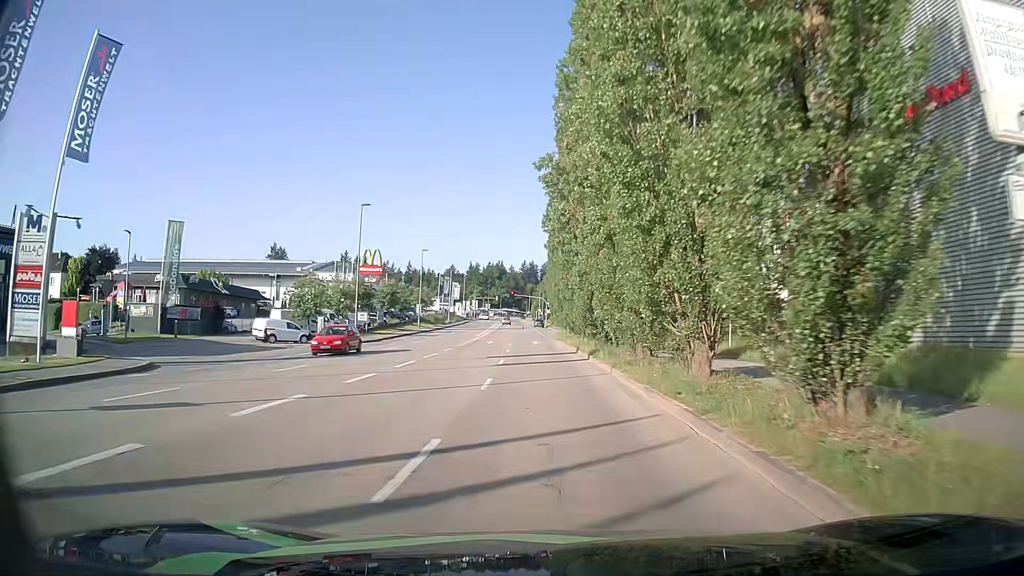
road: tertiary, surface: asphalt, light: Day
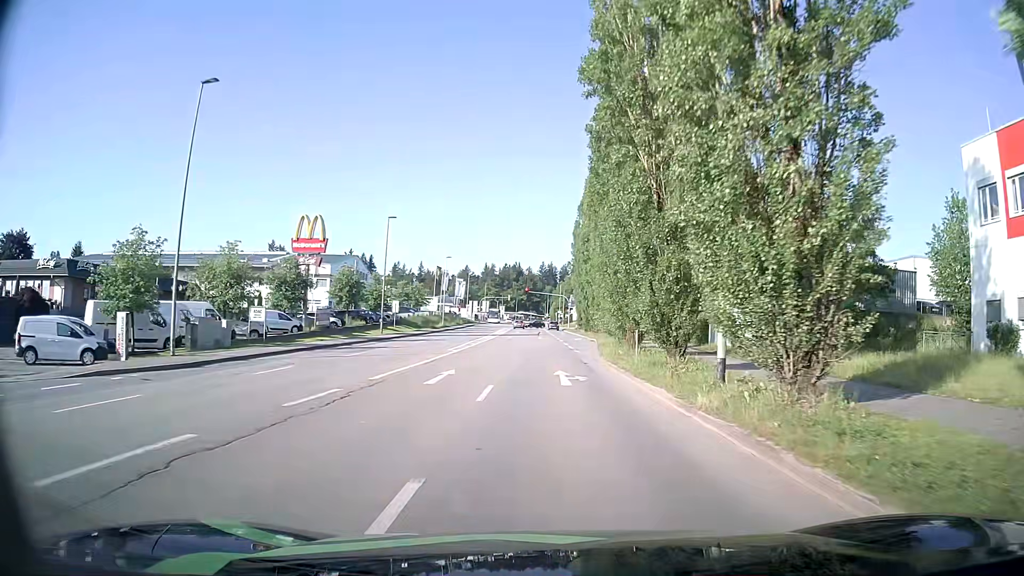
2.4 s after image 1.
(+0.1, +29.3) m; 0°
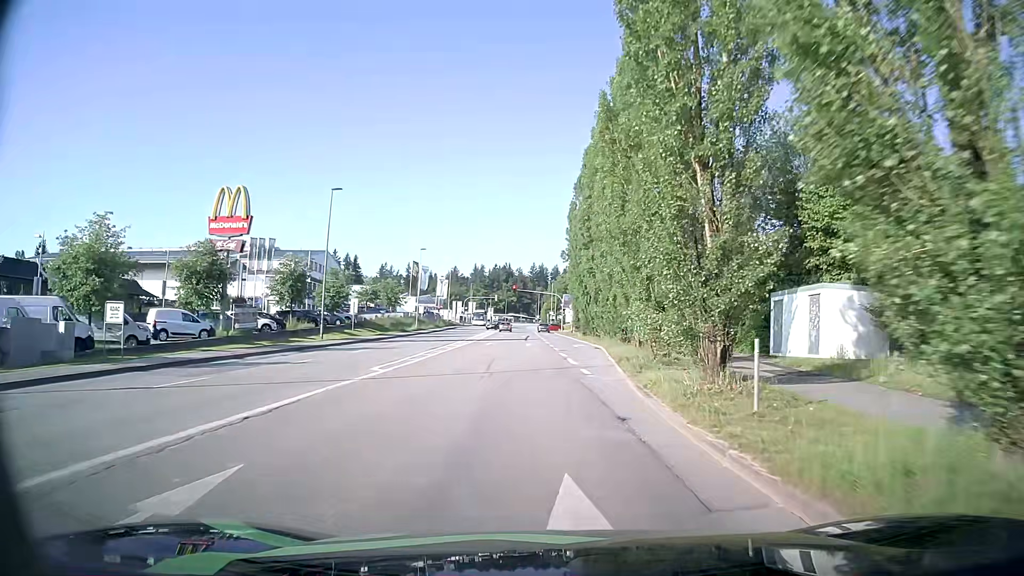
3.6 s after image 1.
(0.0, +13.6) m; 0°
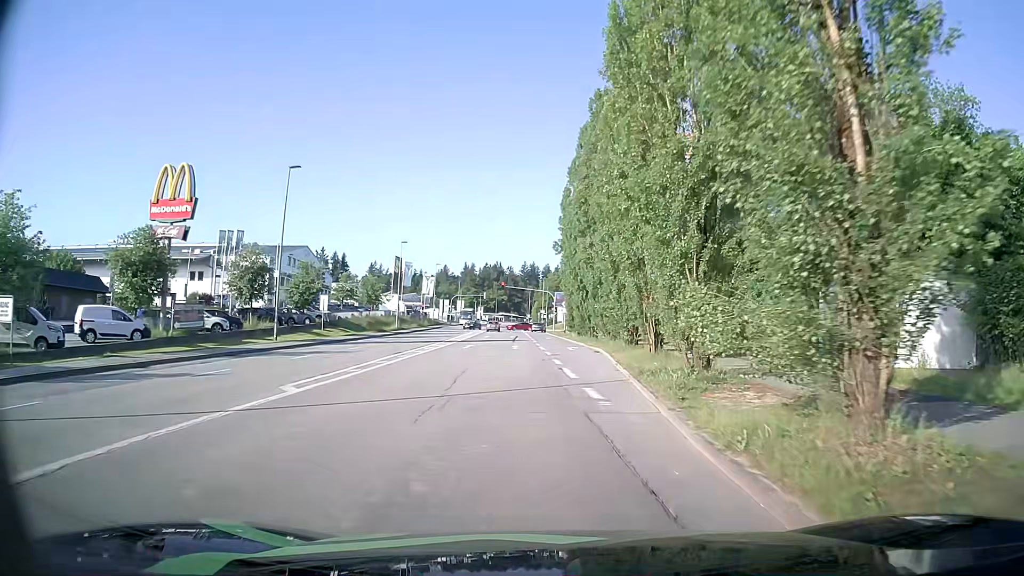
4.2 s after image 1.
(+0.1, +6.5) m; +1°
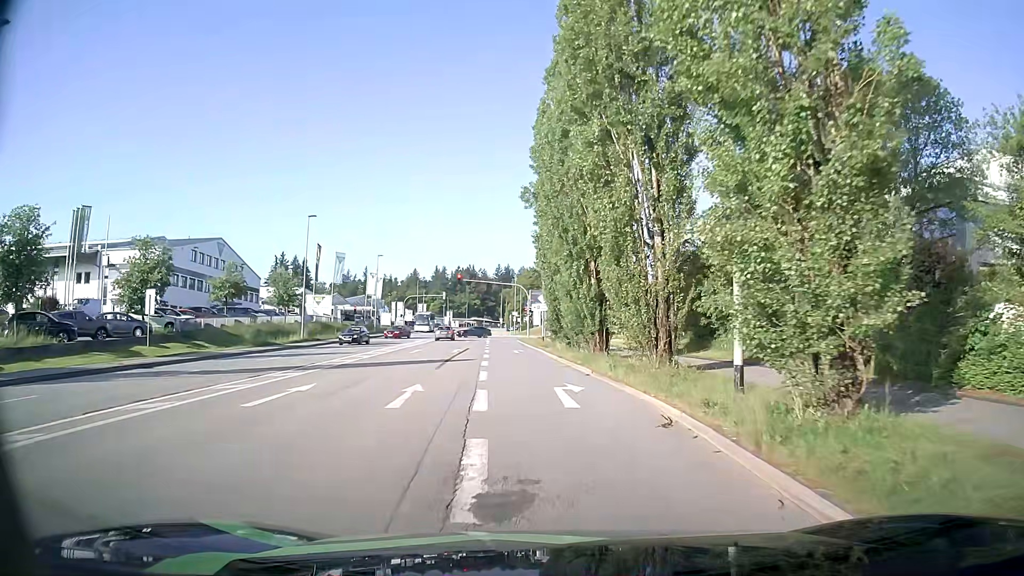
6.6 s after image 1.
(+0.3, +24.4) m; +1°
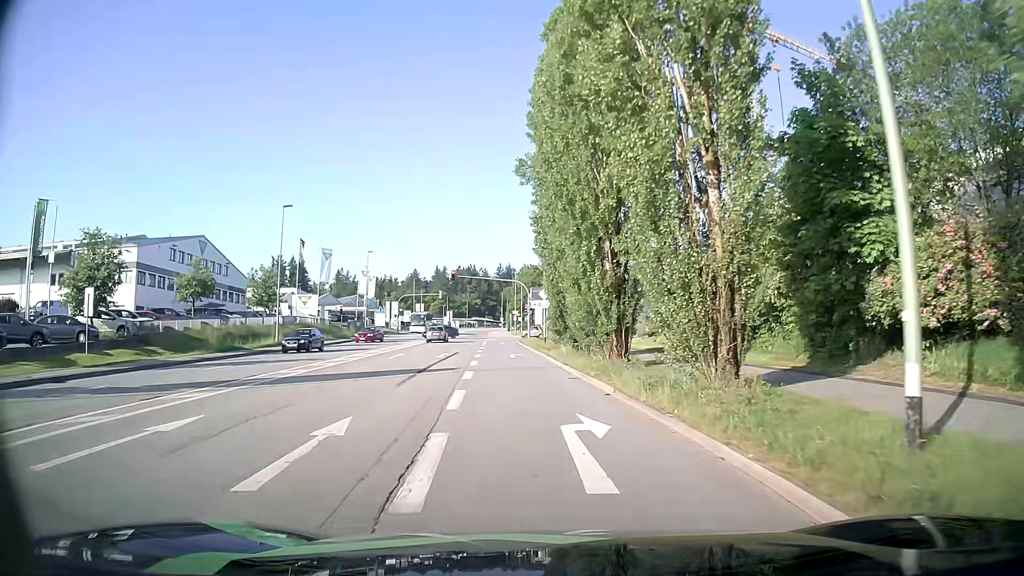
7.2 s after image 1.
(+0.1, +5.8) m; 0°
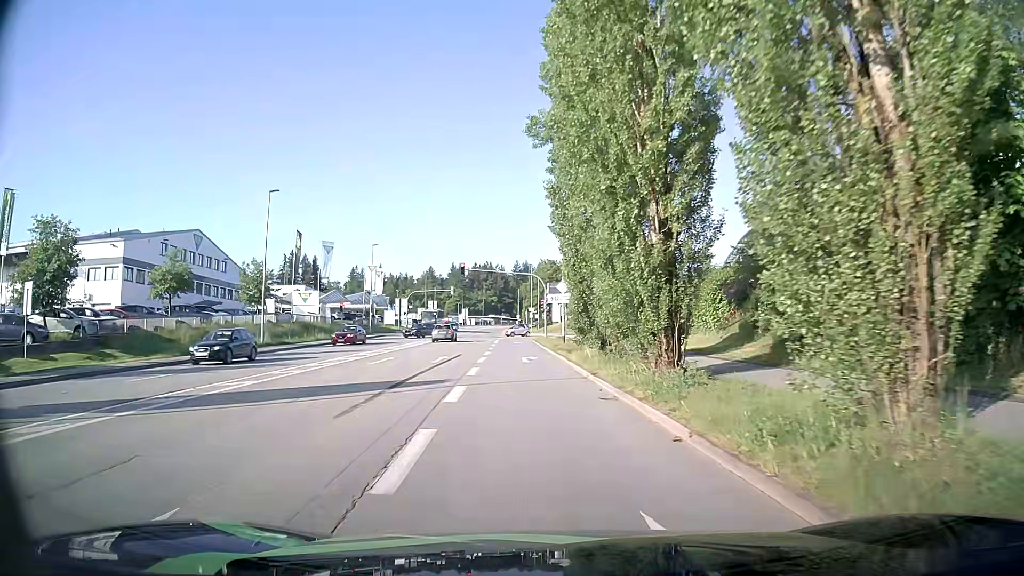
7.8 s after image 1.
(-0.1, +5.7) m; -2°
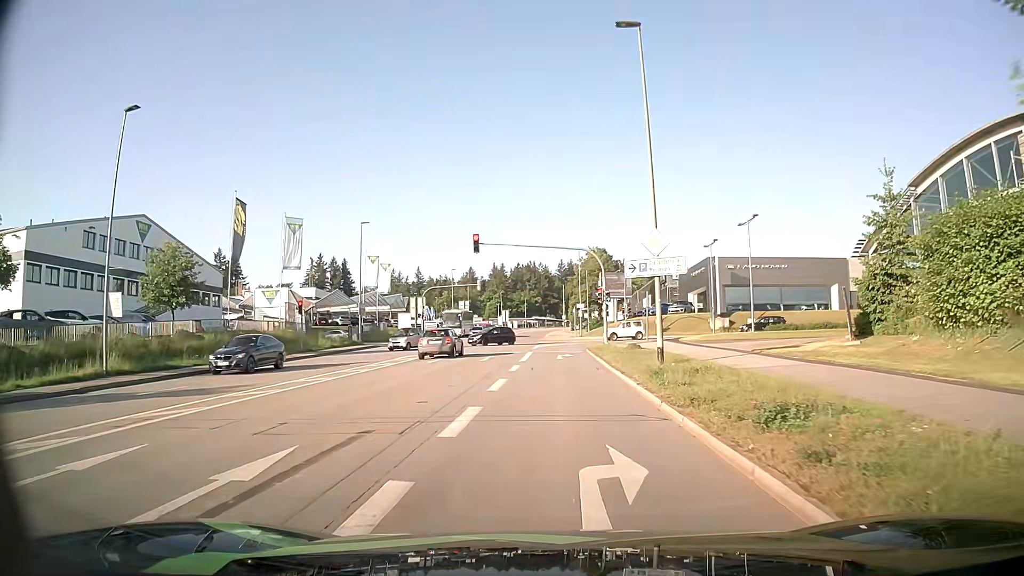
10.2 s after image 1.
(-0.7, +21.4) m; -4°
